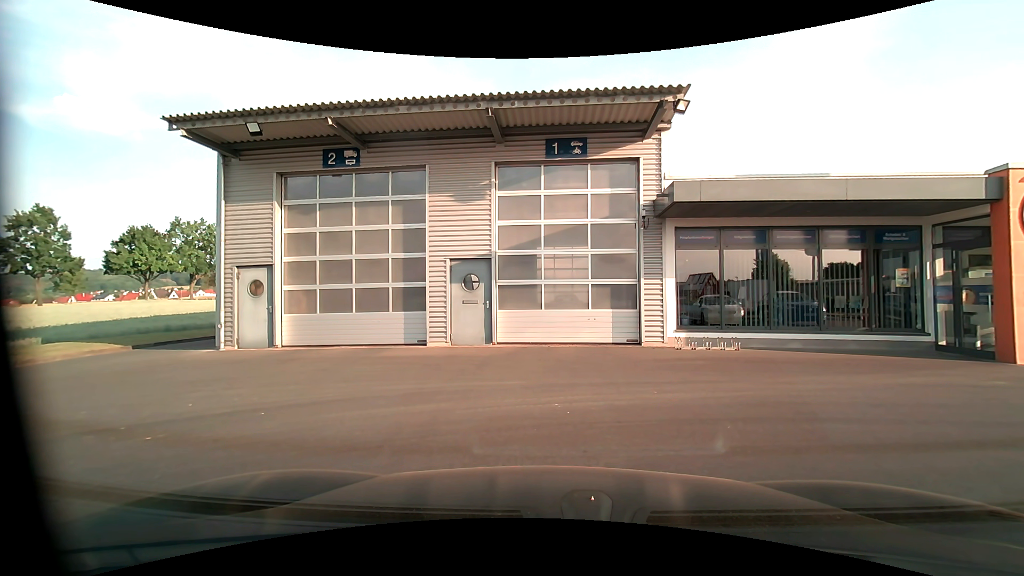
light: Day
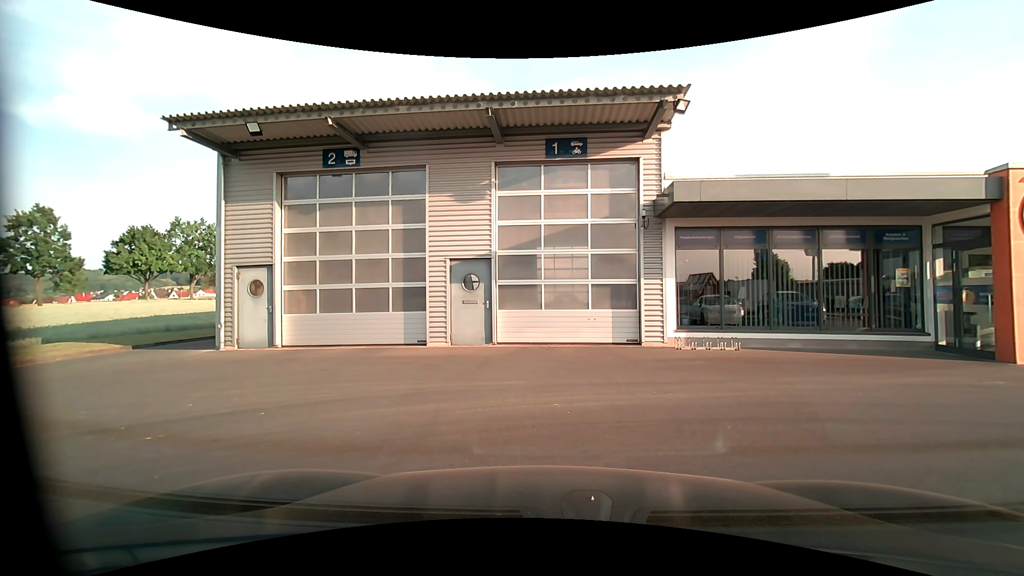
(0.0, 0.0) m; 0°
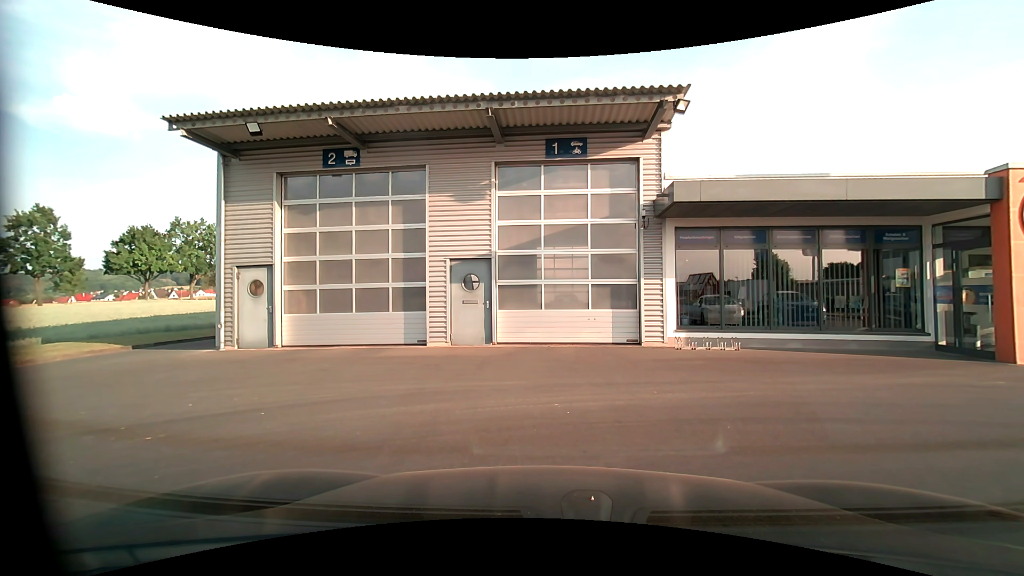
(0.0, 0.0) m; 0°
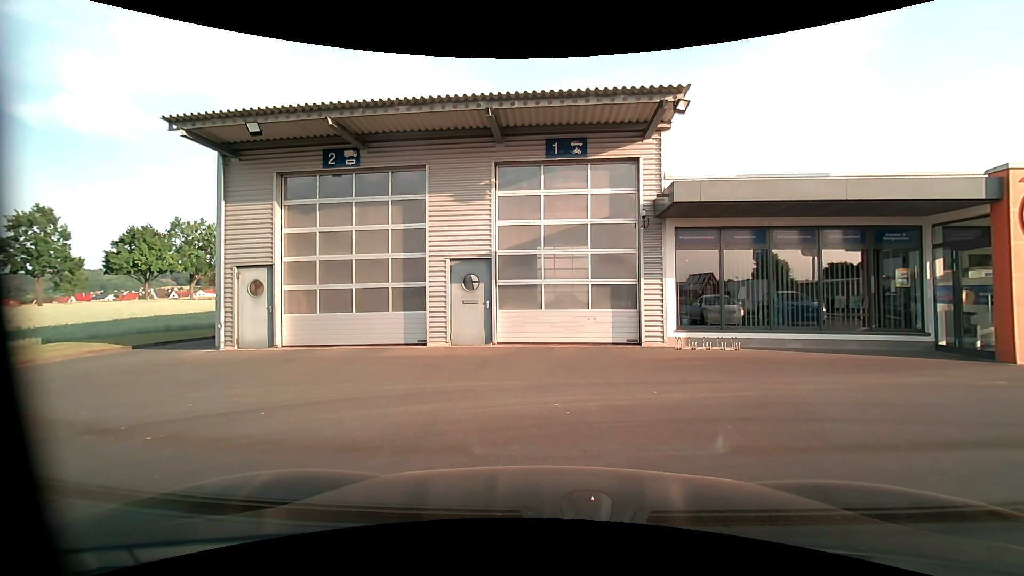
(0.0, 0.0) m; 0°
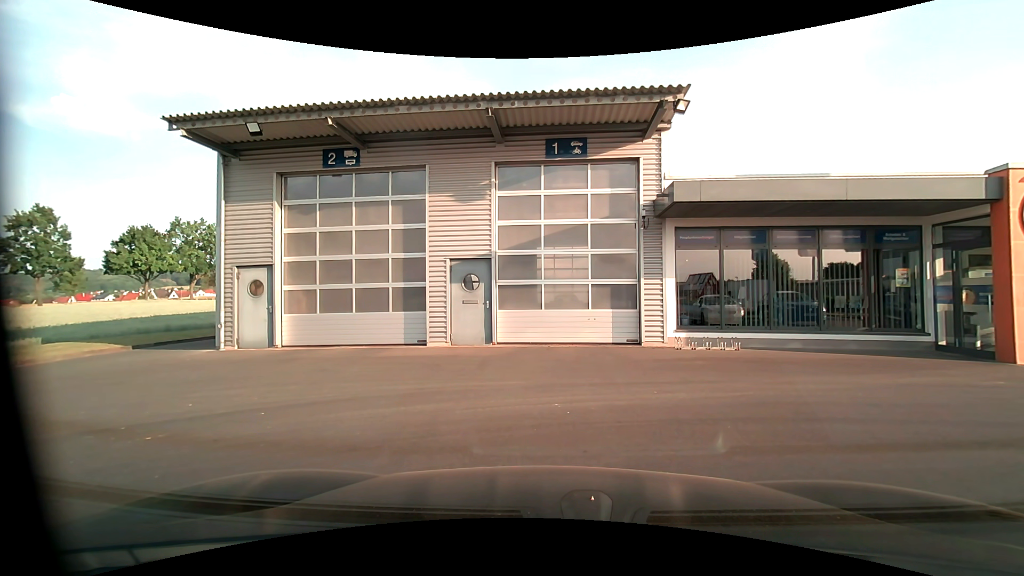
(0.0, 0.0) m; 0°
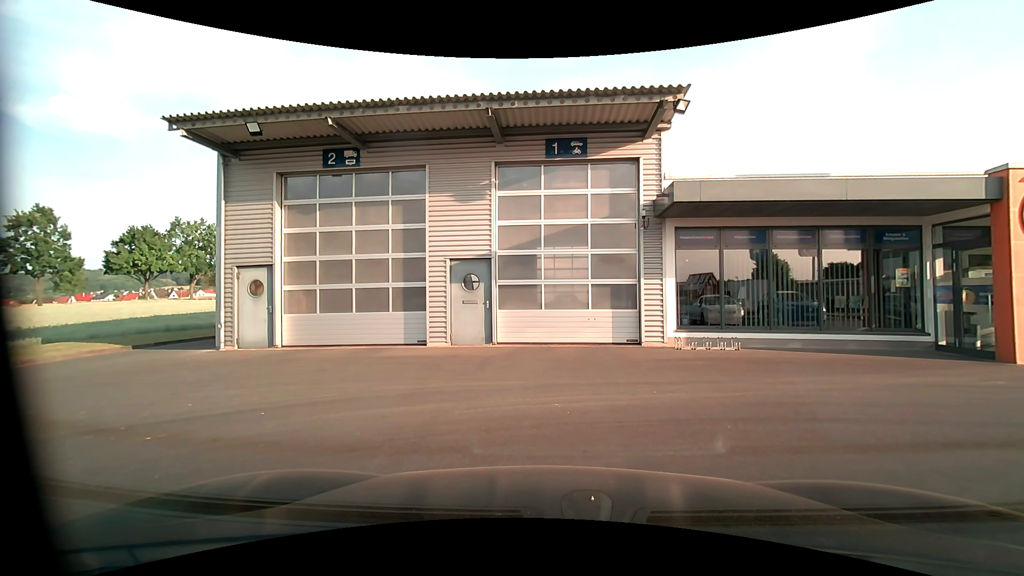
(0.0, 0.0) m; 0°
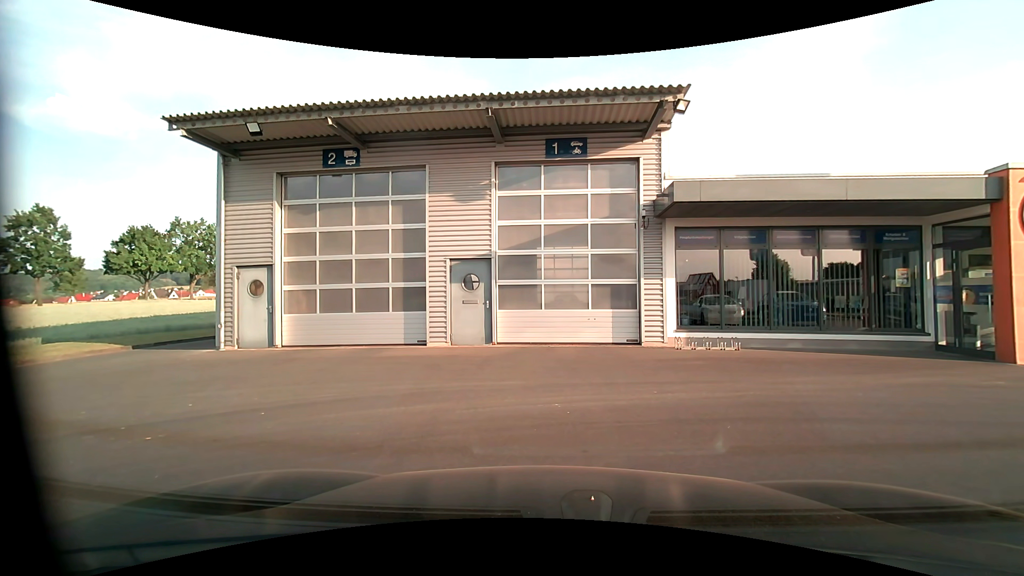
(0.0, 0.0) m; 0°
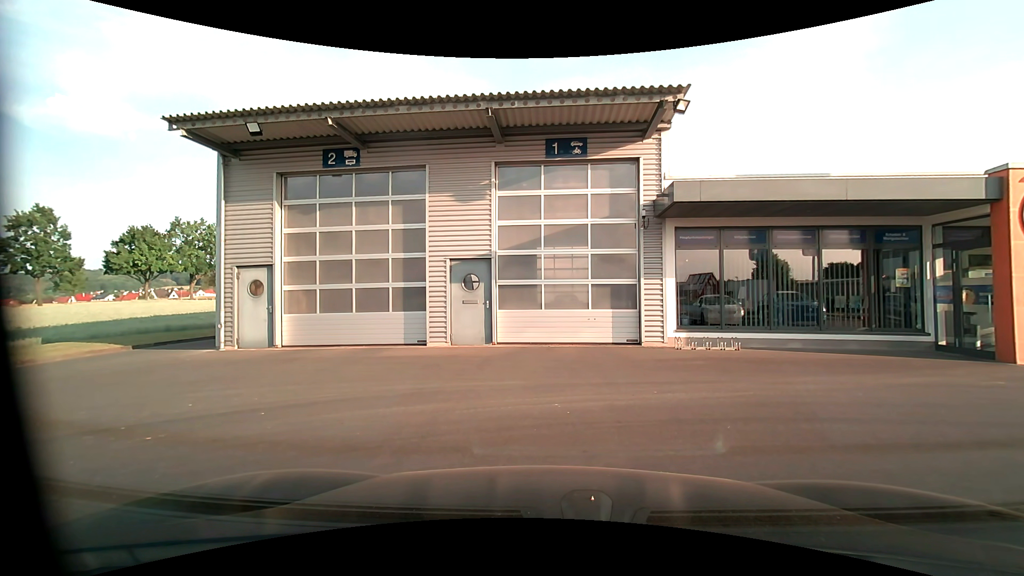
(0.0, 0.0) m; 0°
